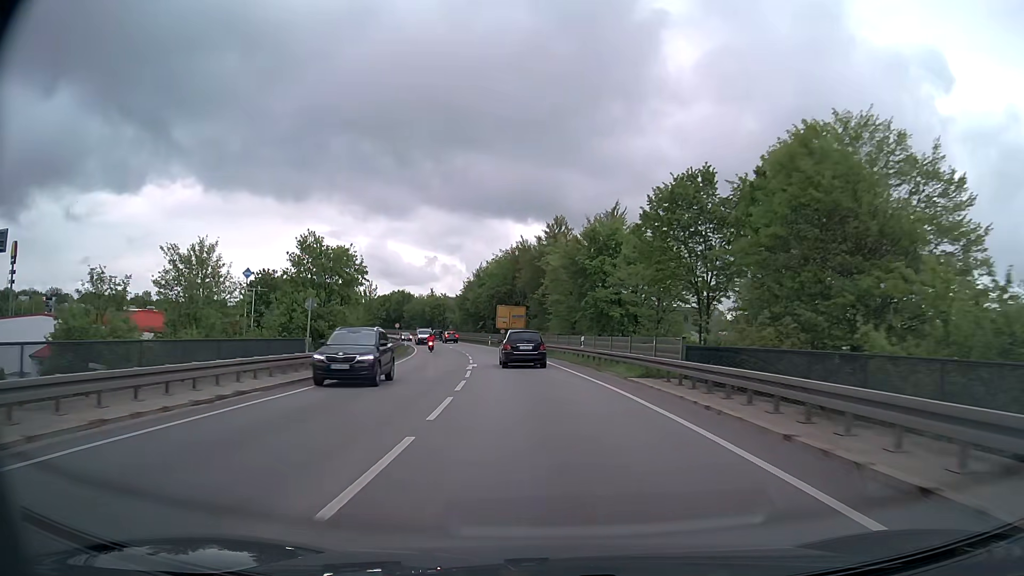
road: primary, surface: asphalt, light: Day
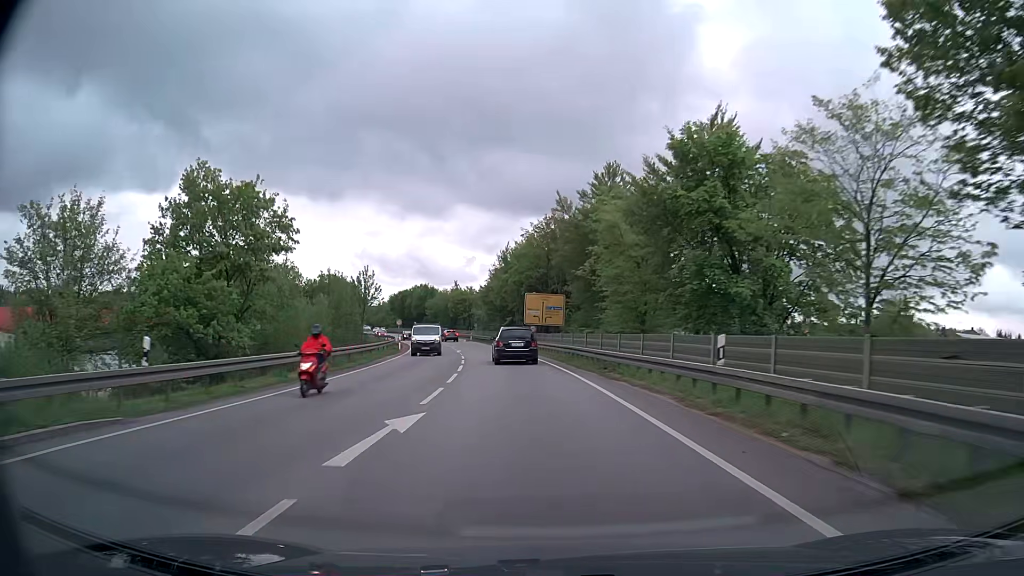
(-0.5, +21.8) m; -3°
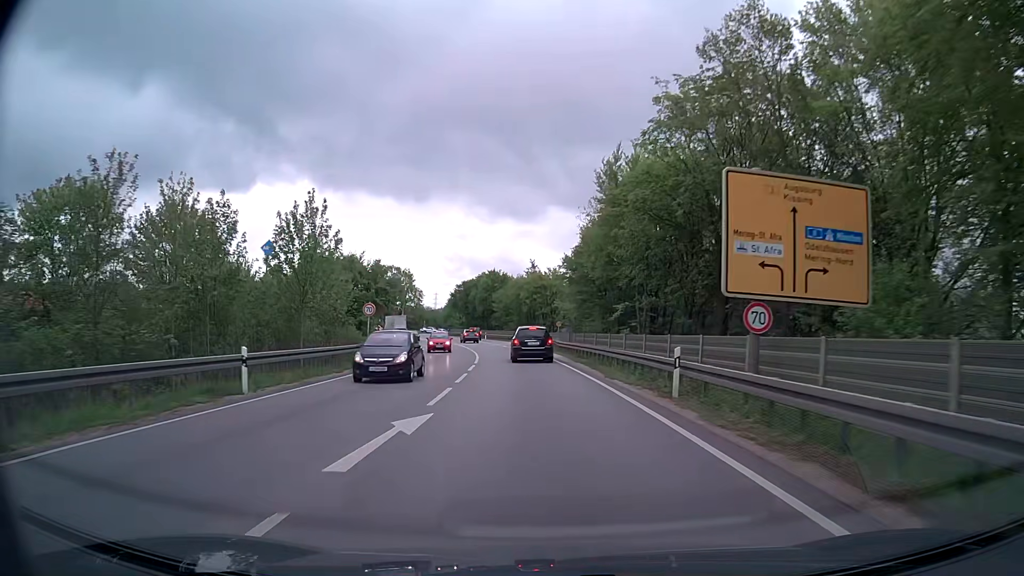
(-3.4, +42.5) m; -9°
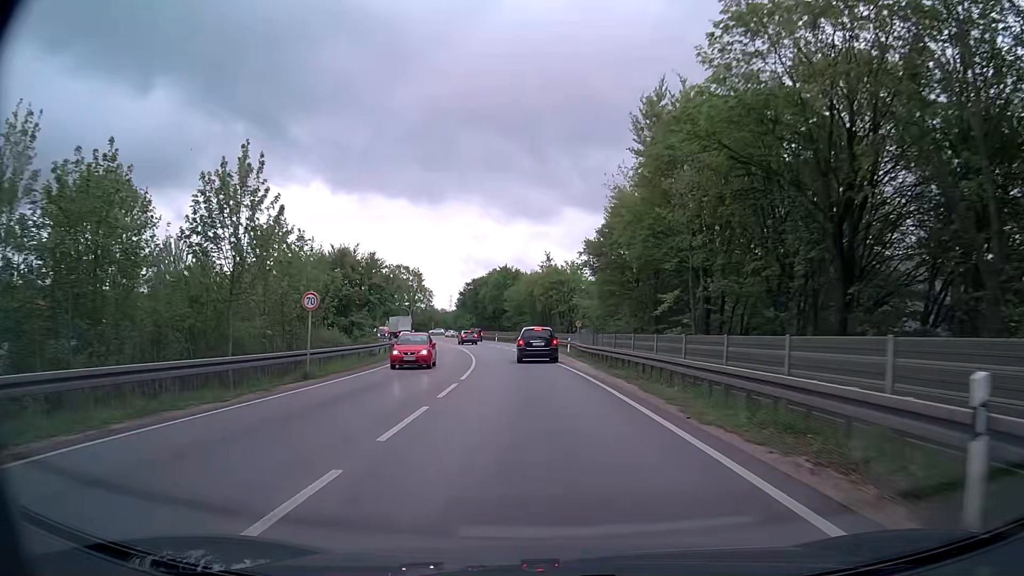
(-0.1, +10.2) m; -1°
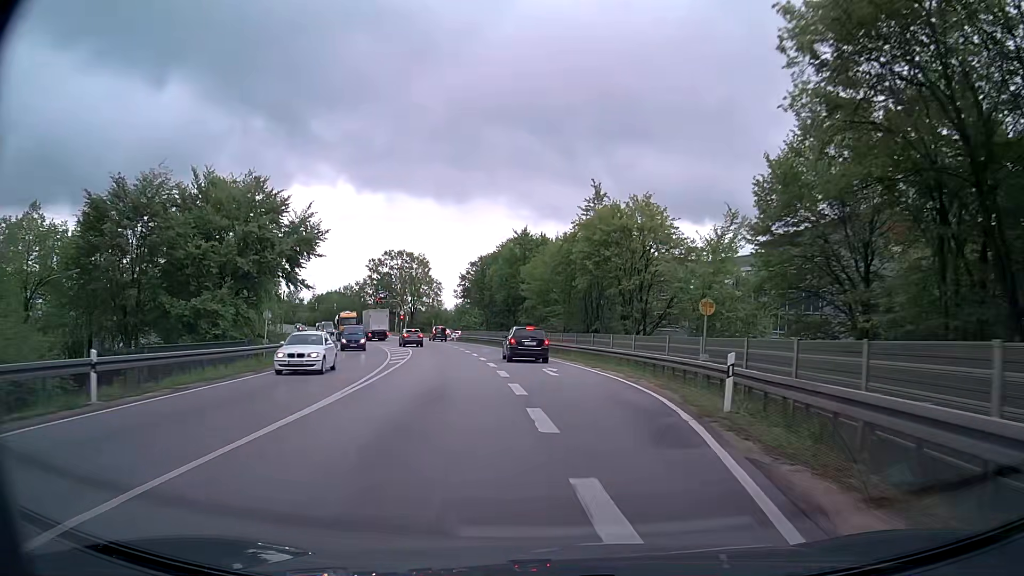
(-1.2, +38.6) m; -3°
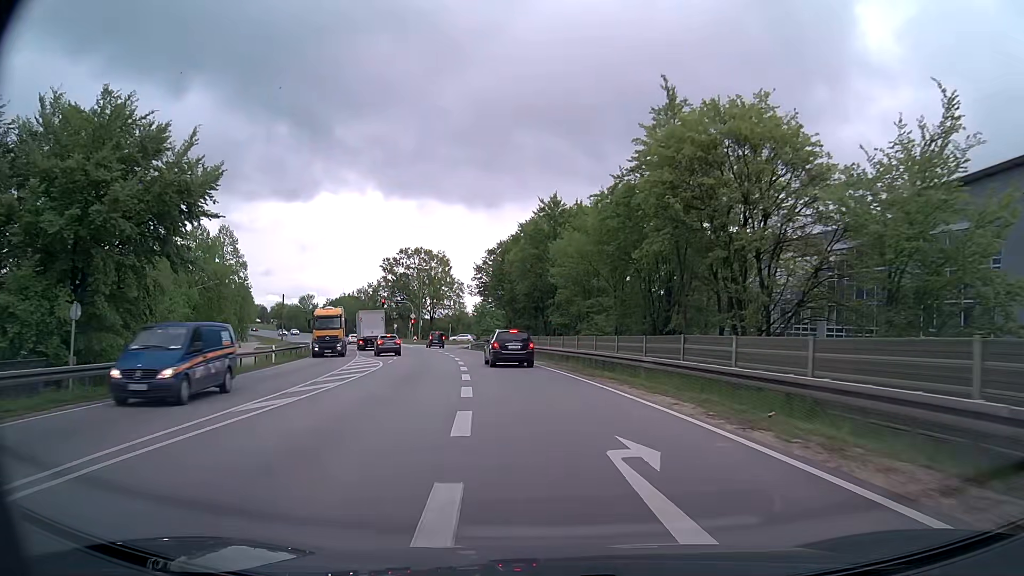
(-0.3, +18.1) m; -3°
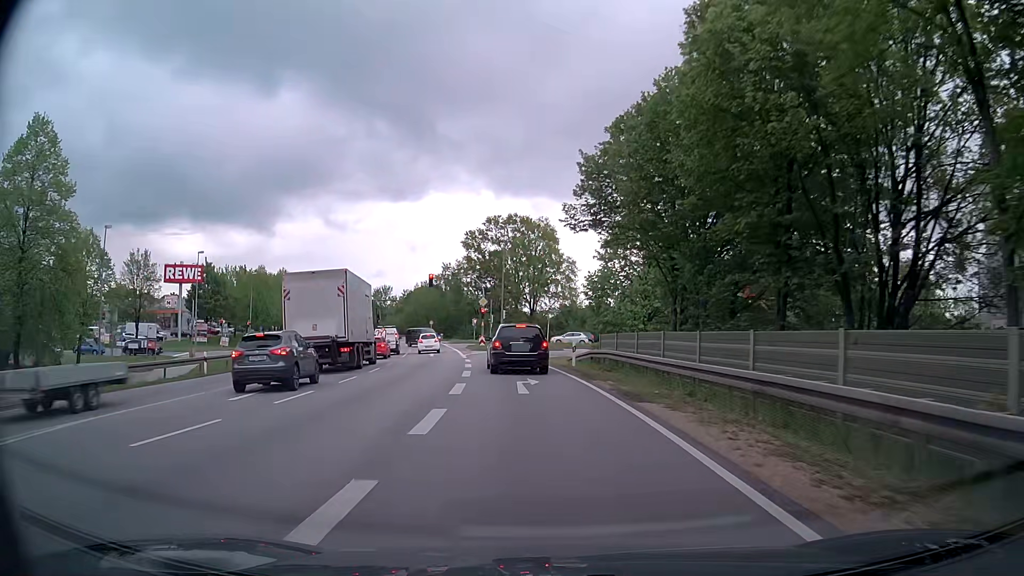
(-3.6, +41.9) m; -10°
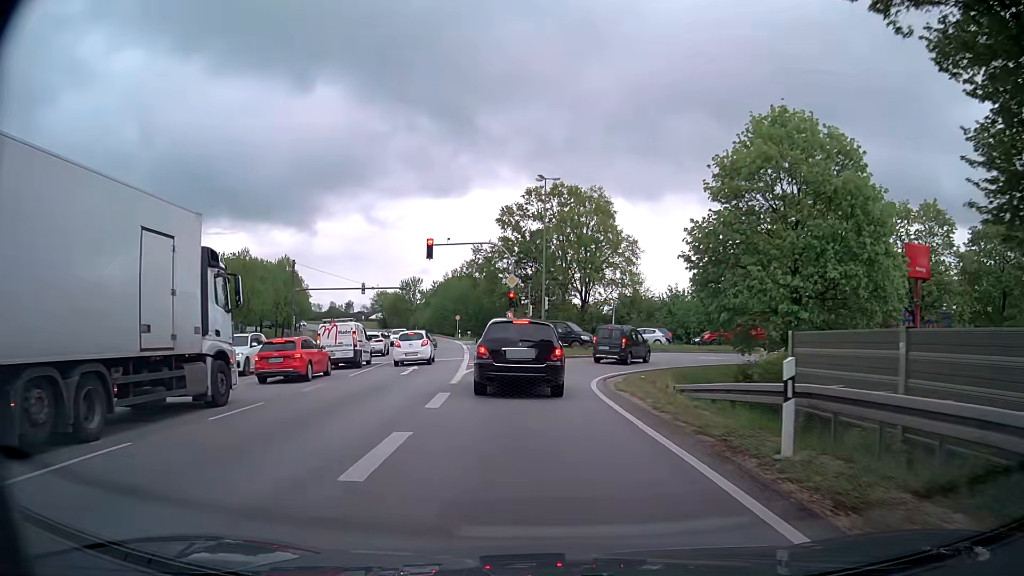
(-0.8, +20.9) m; -4°
